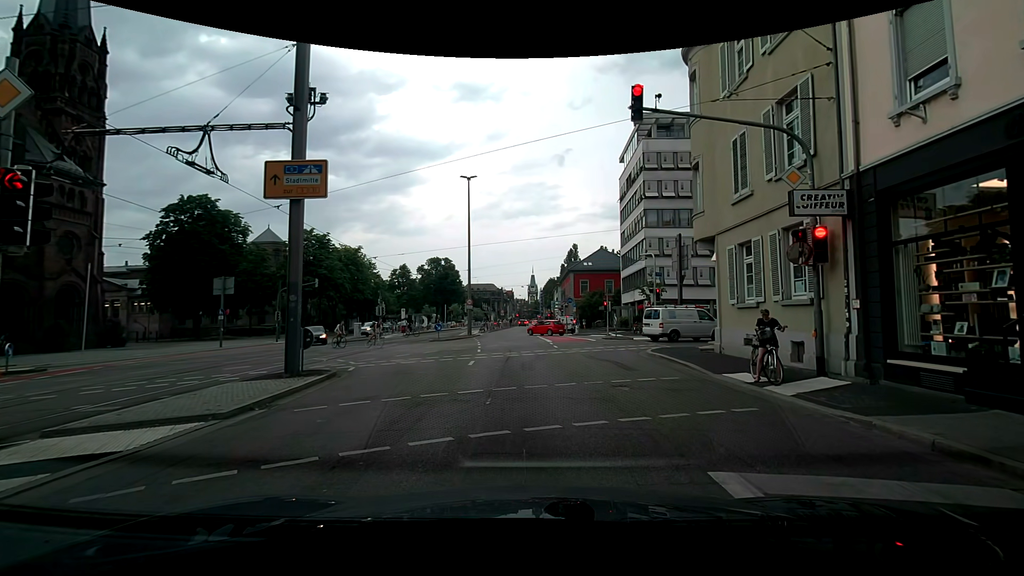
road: secondary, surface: asphalt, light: Day
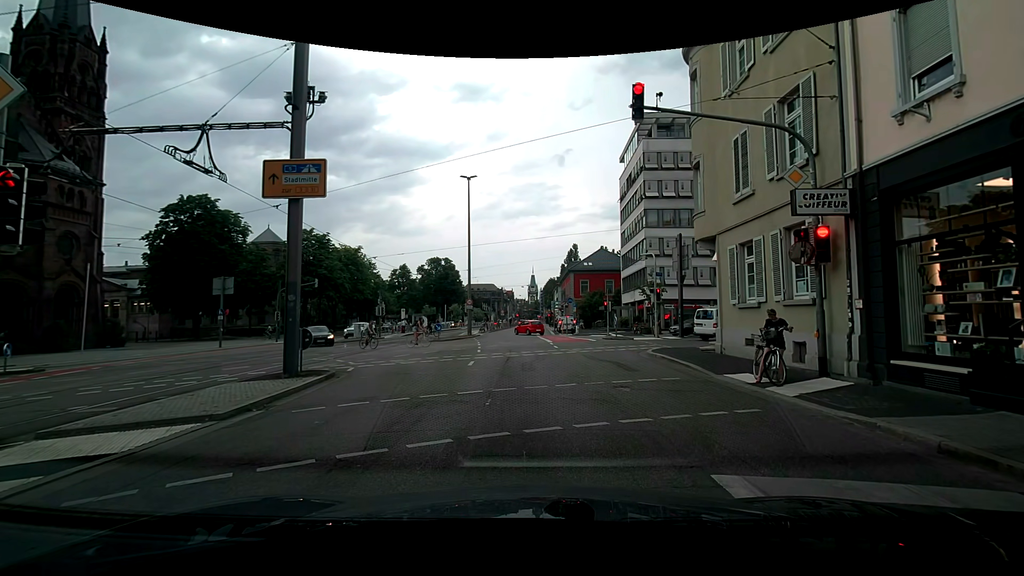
(0.0, +0.1) m; 0°
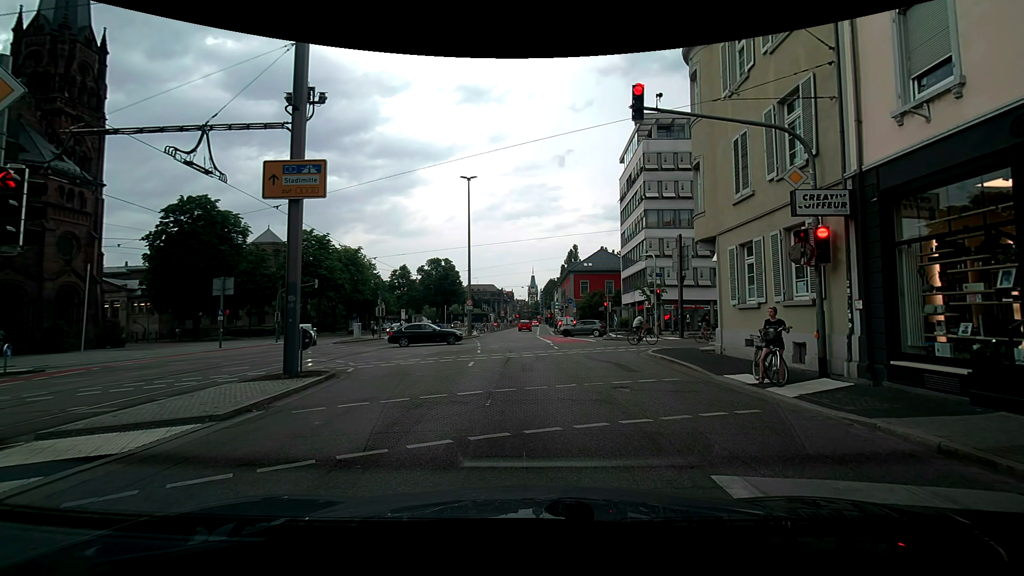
(0.0, +0.1) m; 0°
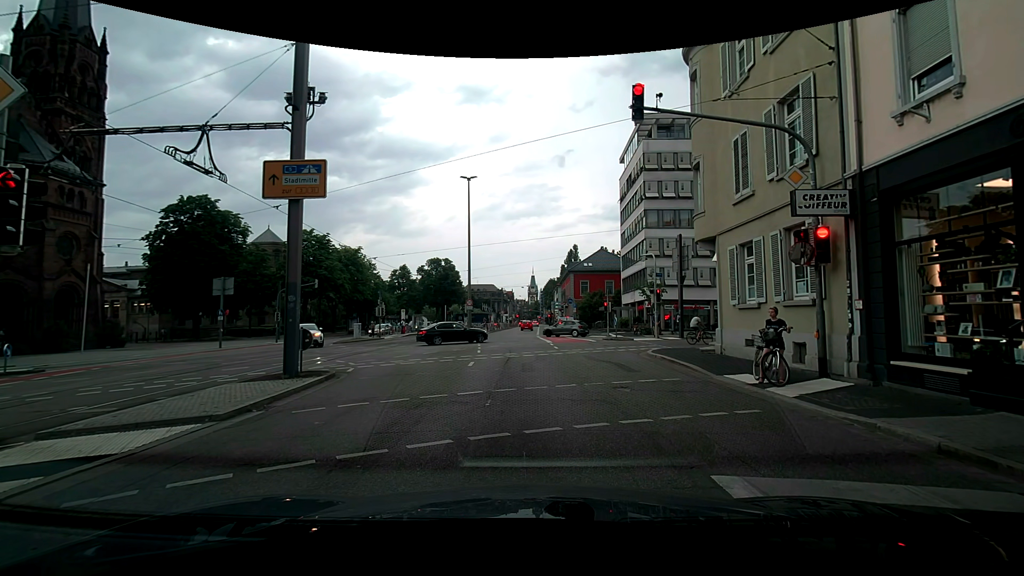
(0.0, 0.0) m; 0°
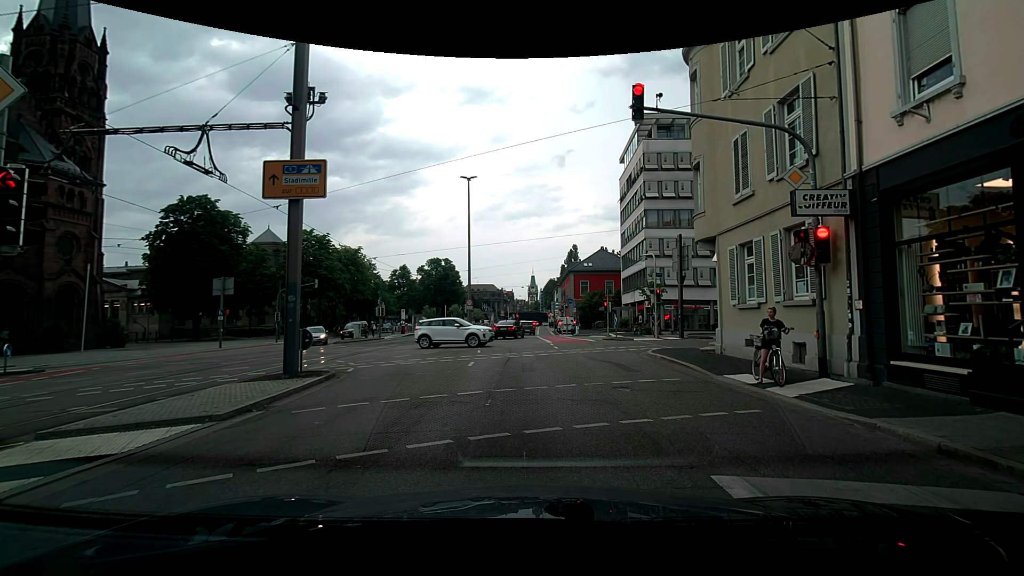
(0.0, 0.0) m; 0°
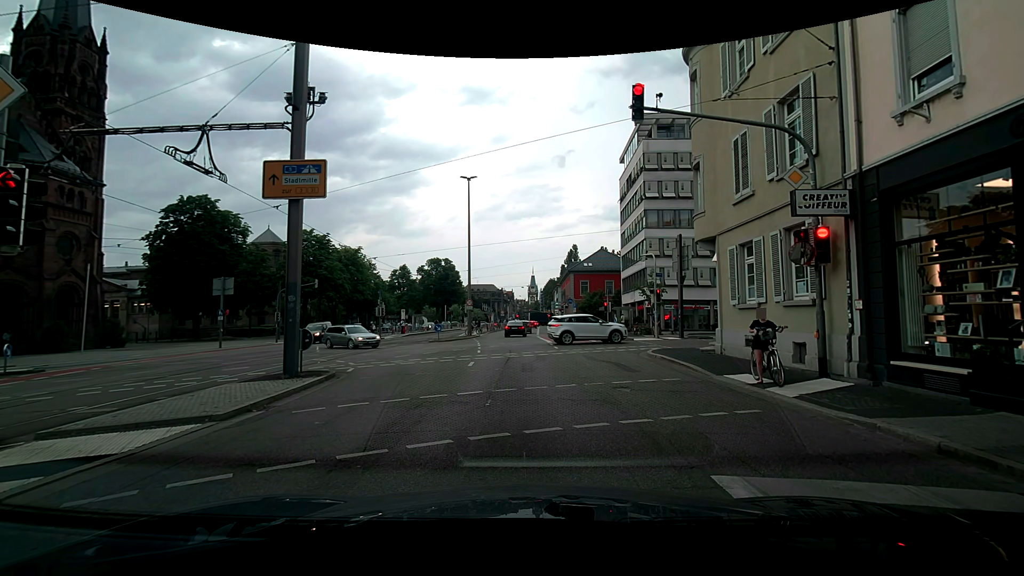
(0.0, 0.0) m; 0°
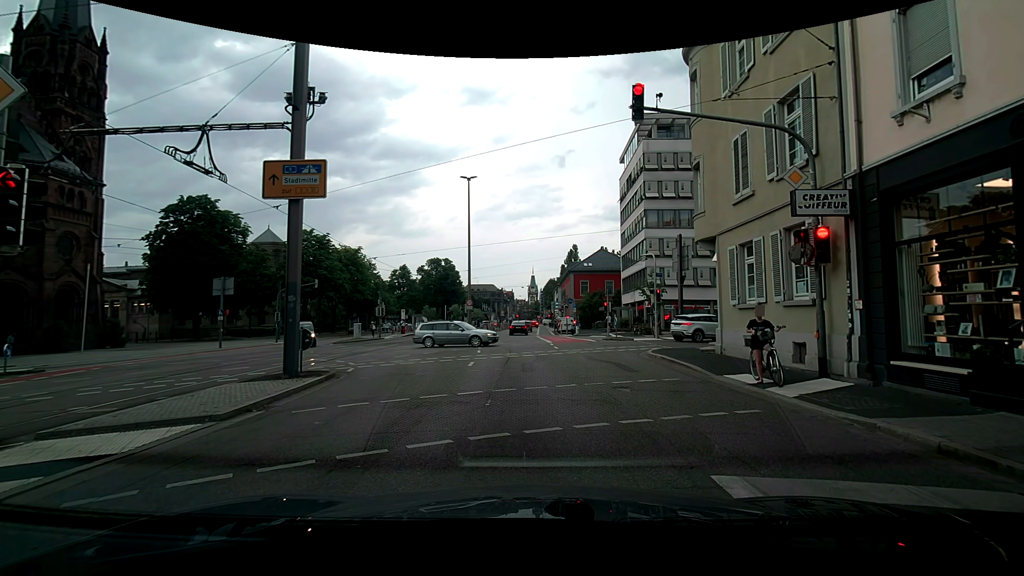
(0.0, 0.0) m; 0°
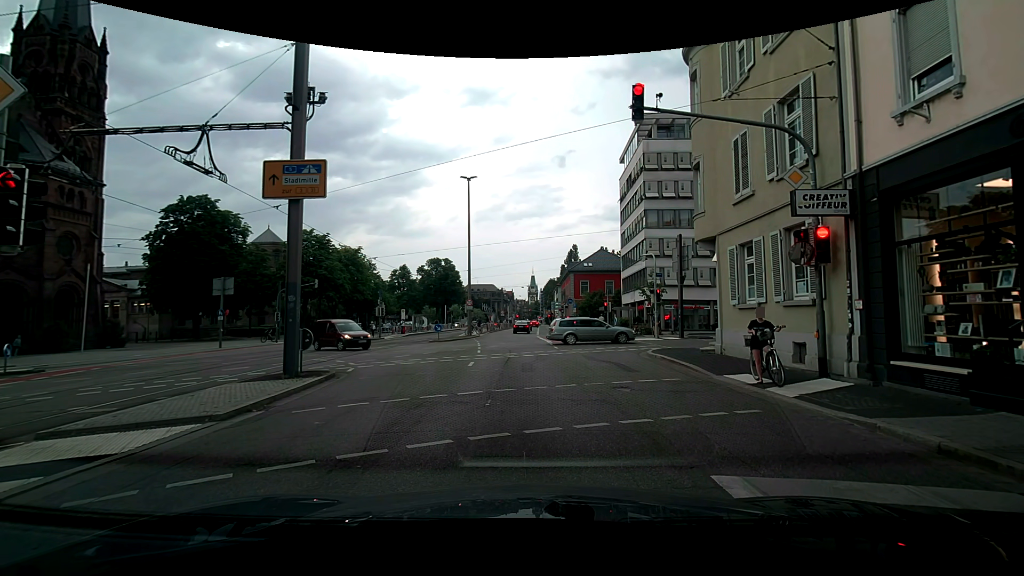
(0.0, 0.0) m; 0°
